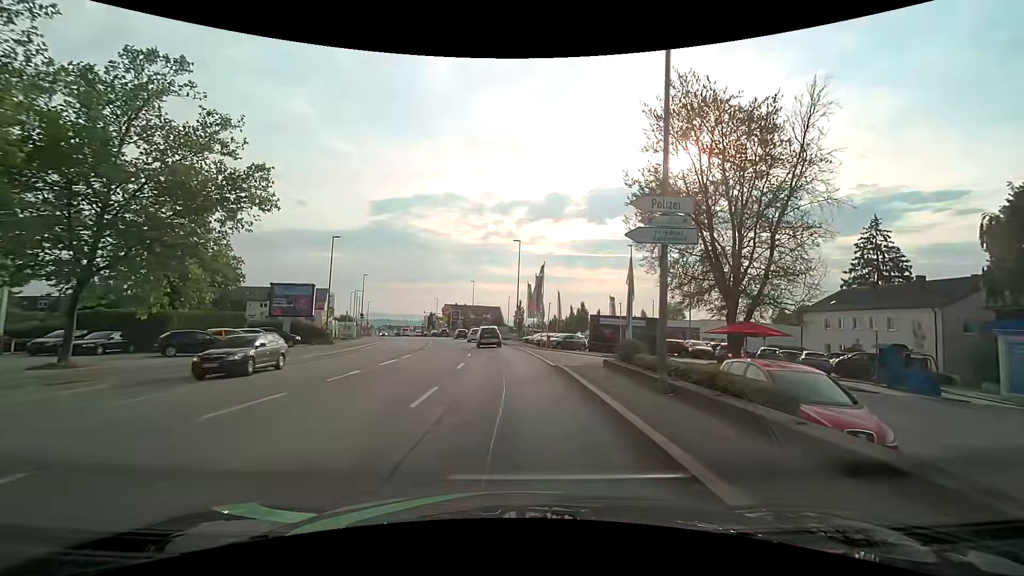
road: tertiary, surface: asphalt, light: Day
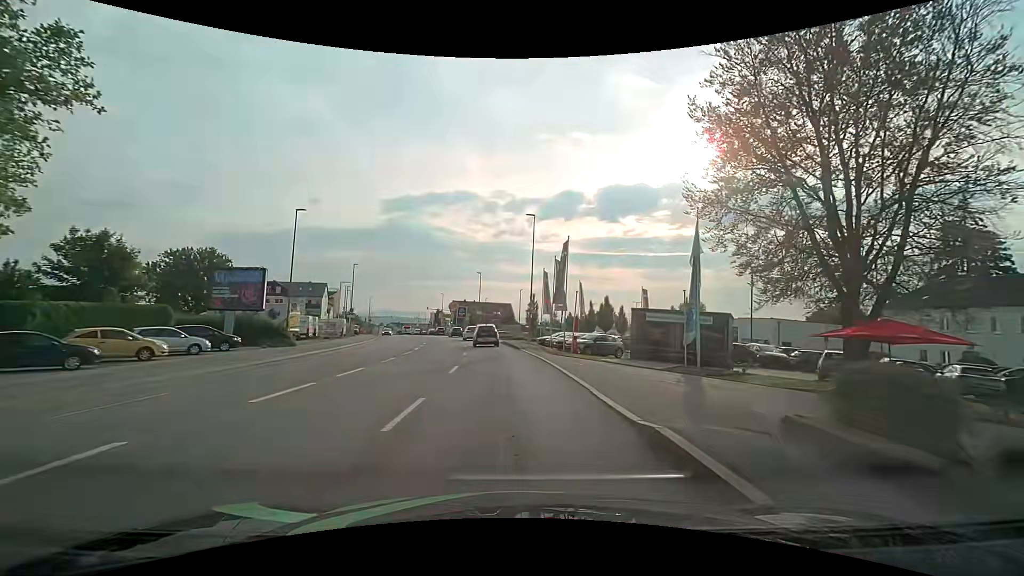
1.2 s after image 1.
(0.0, +10.7) m; -1°
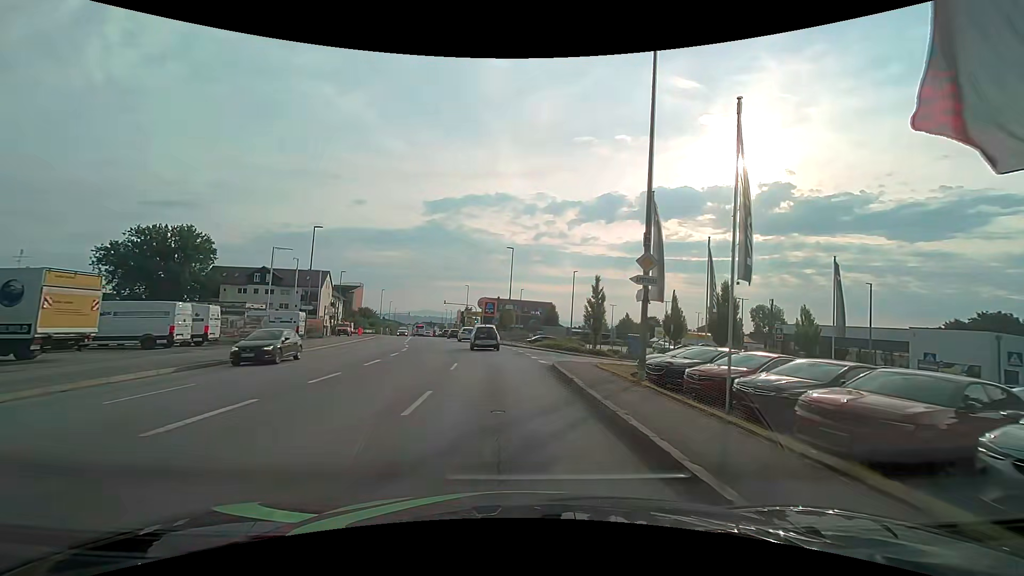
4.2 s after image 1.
(-1.0, +26.4) m; -4°
(0, +10) (-1, +20) (-1, +30) (-3, +40) (-4, +50) (-6, +60) (-8, +69) (-10, +79) (-12, +89) (-14, +99) m
